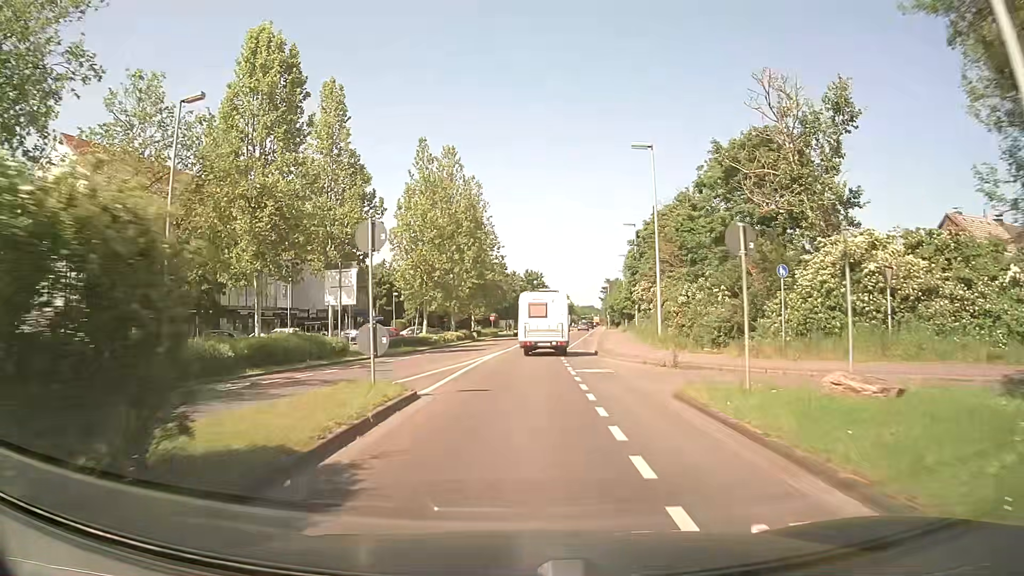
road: secondary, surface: asphalt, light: Day
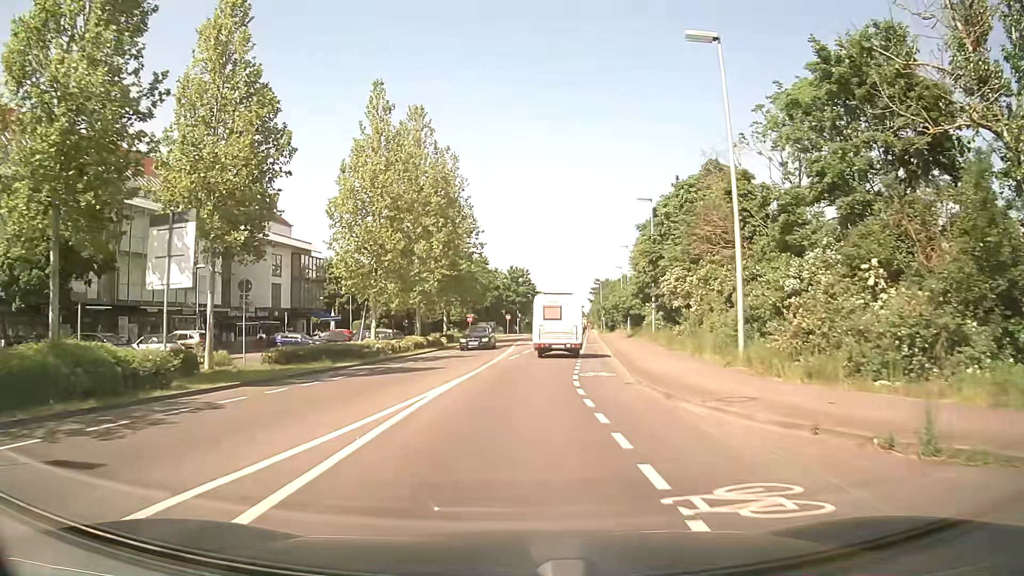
(+0.1, +14.3) m; +1°
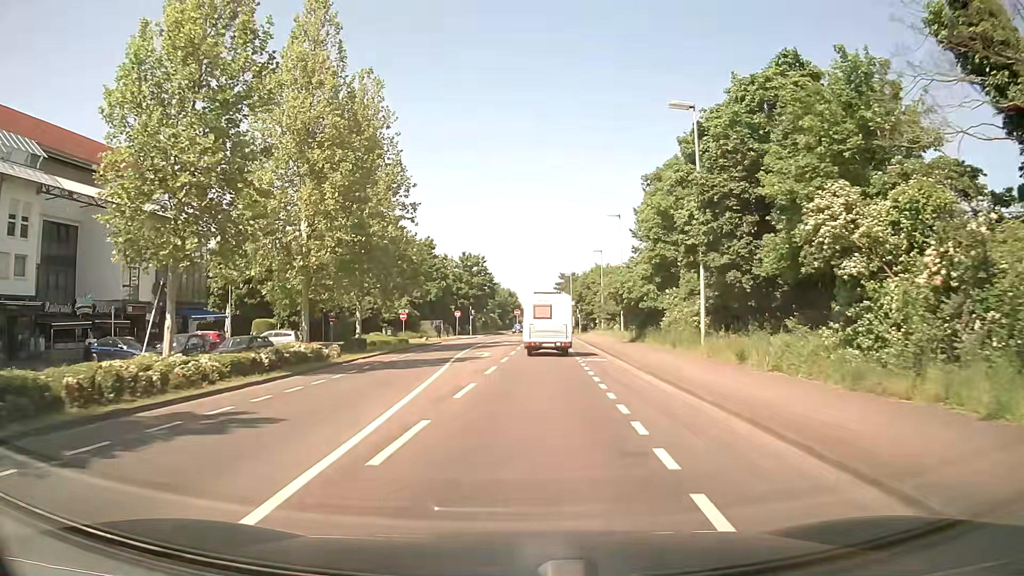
(+0.6, +21.3) m; +3°
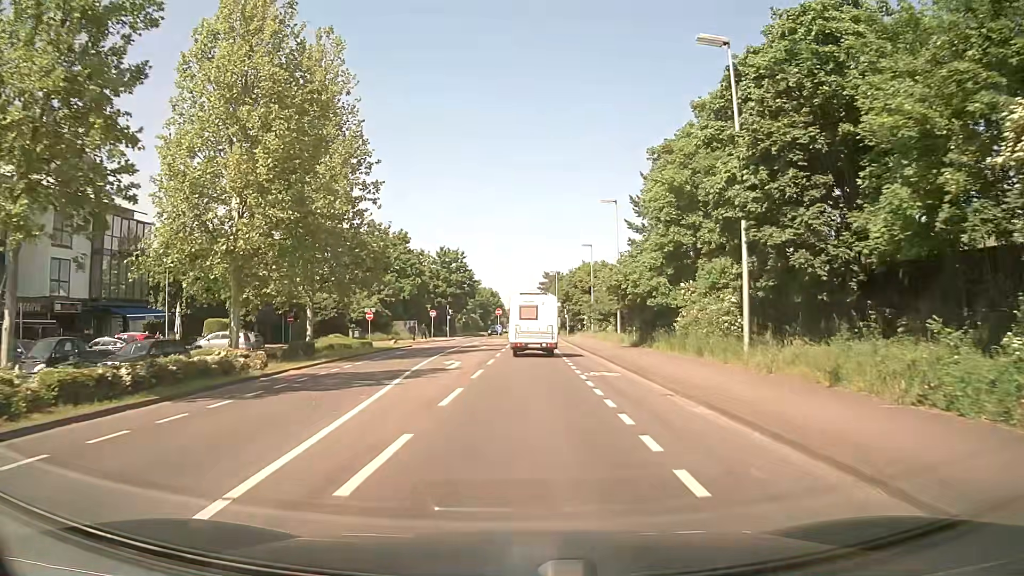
(+0.1, +7.1) m; +2°
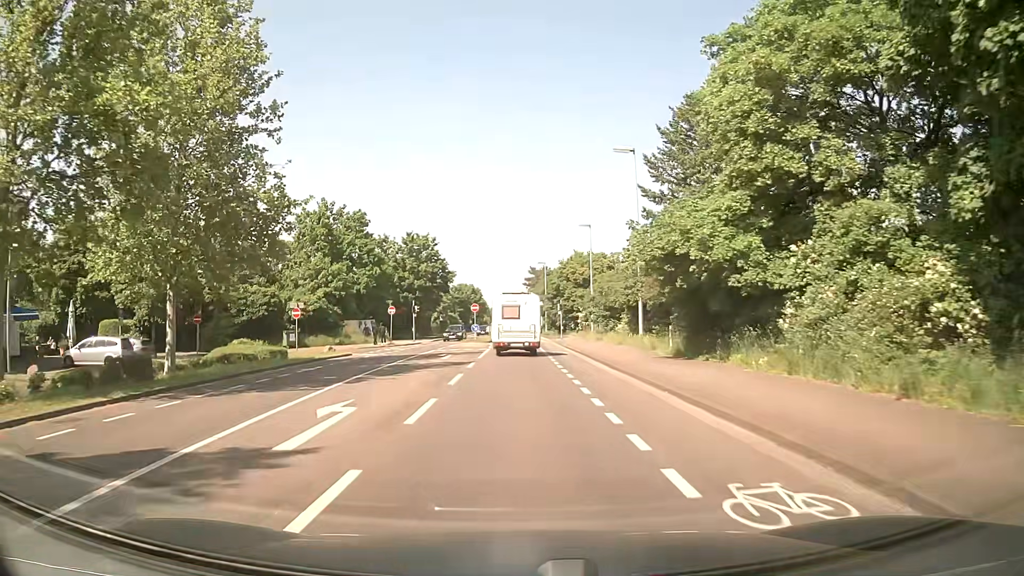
(+0.2, +14.2) m; +1°
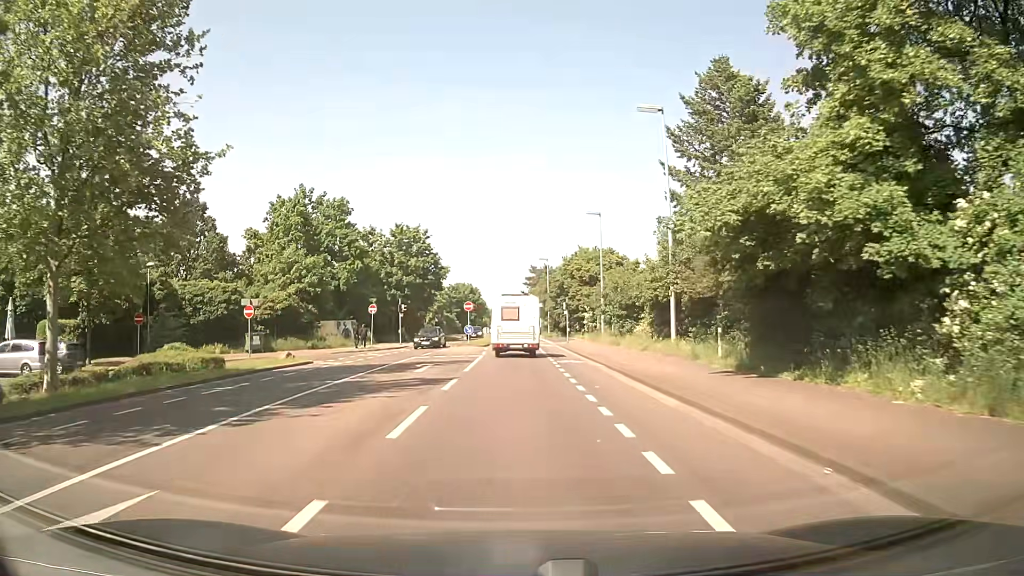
(0.0, +7.1) m; +1°
